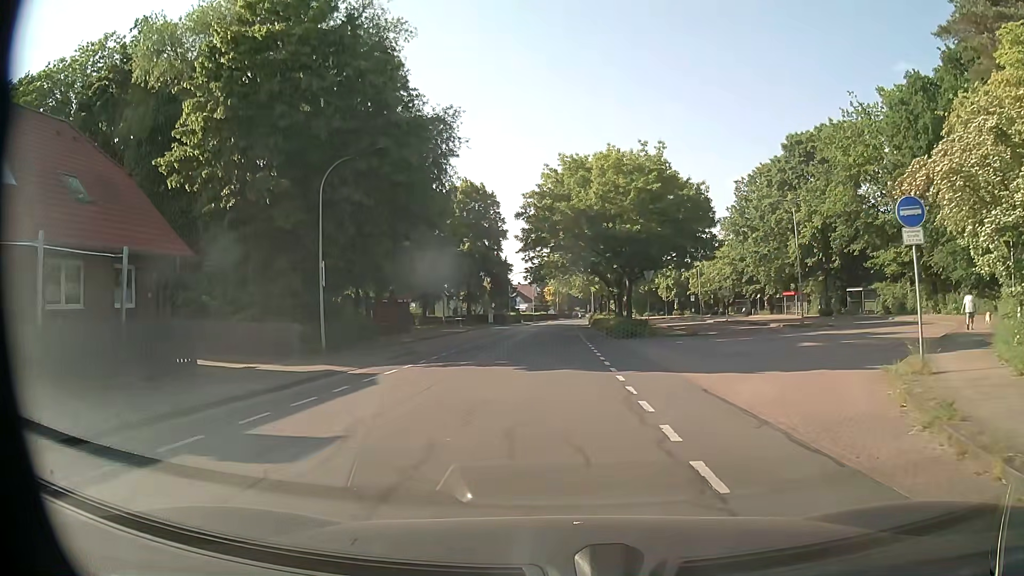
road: unclassified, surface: asphalt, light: Day
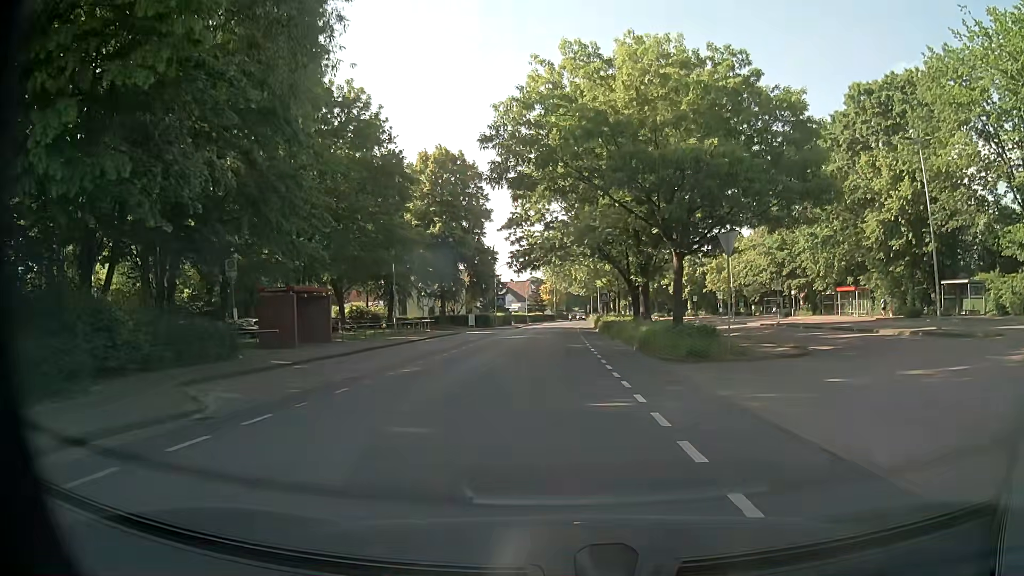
(-0.1, +18.2) m; 0°
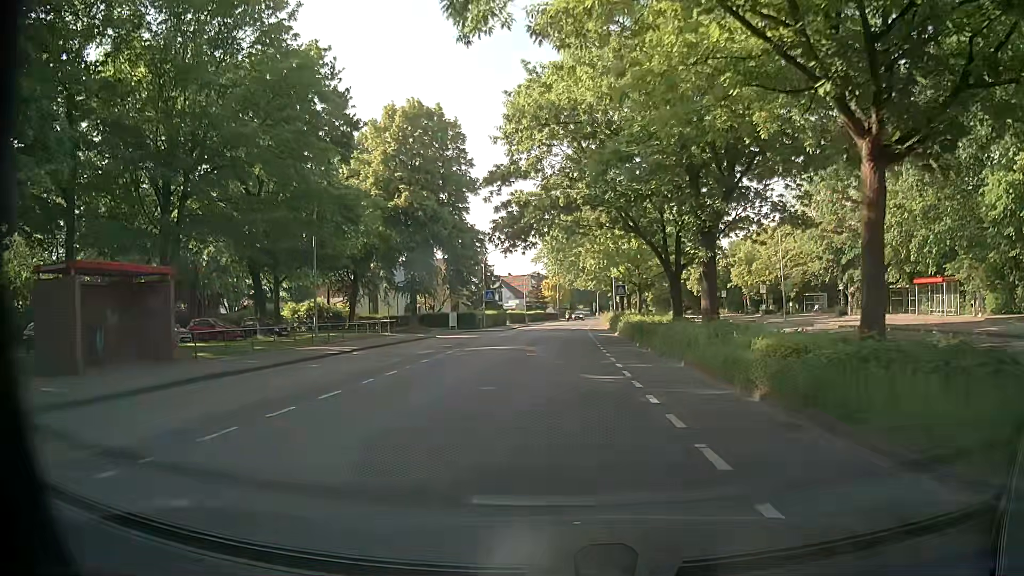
(-0.1, +15.6) m; 0°
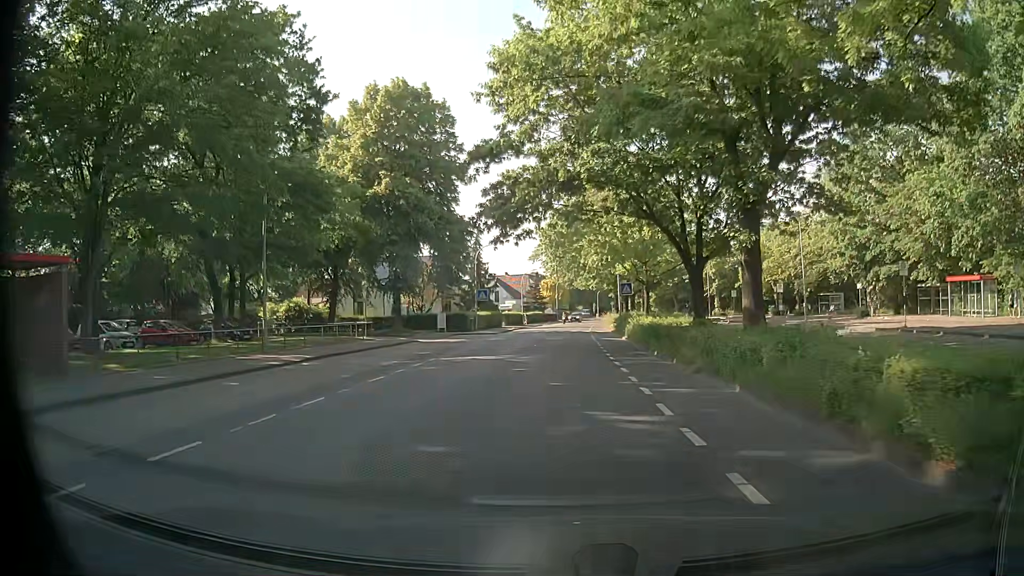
(0.0, +5.3) m; -1°
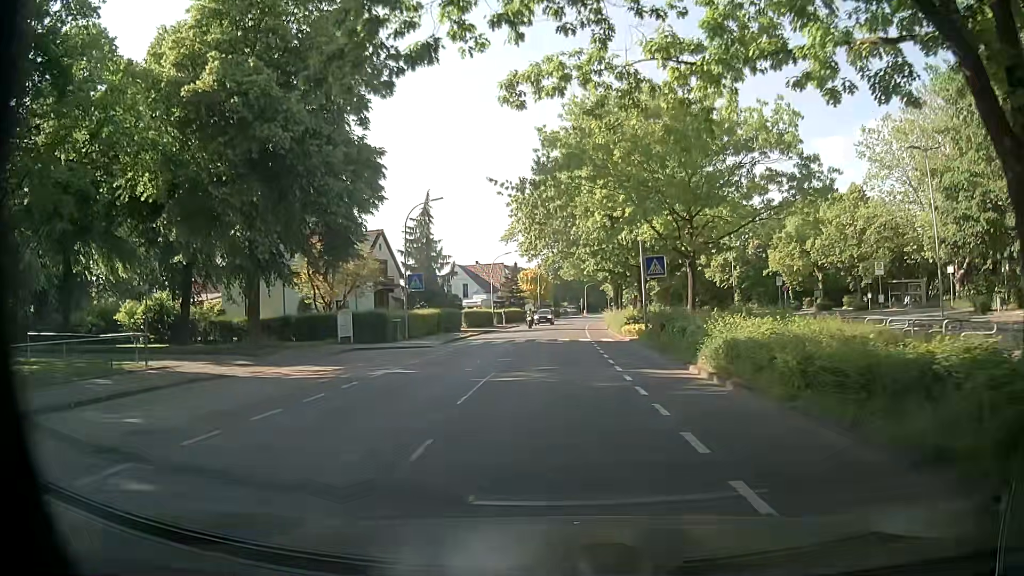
(+0.3, +21.6) m; +1°
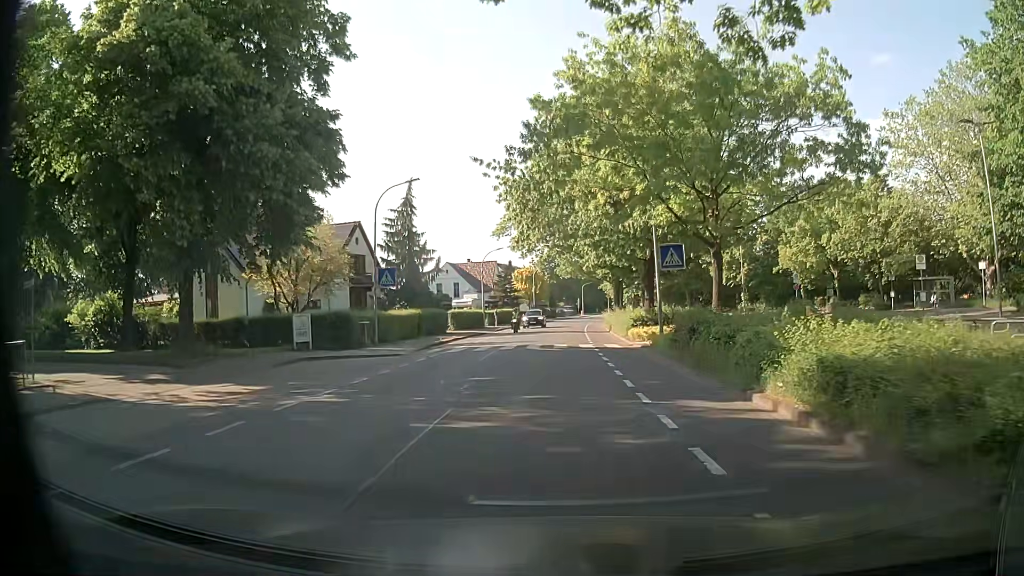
(+0.1, +5.2) m; +1°
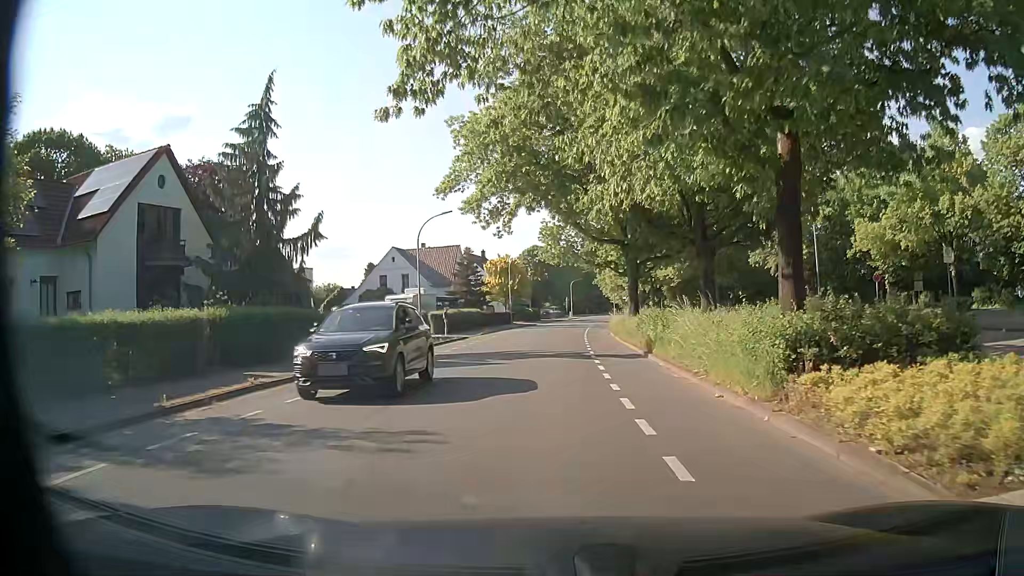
(+0.3, +23.7) m; +1°
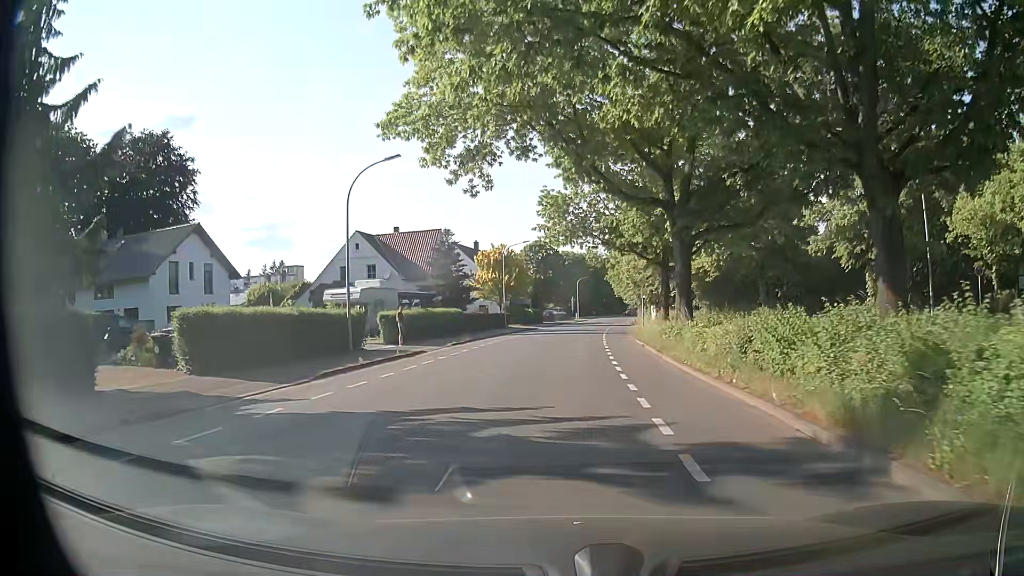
(+0.1, +14.7) m; 0°
(0, +10) (0, +20) (+1, +30) (+2, +40) (+2, +50) (+3, +60) (+5, +70) (+6, +80) (+7, +90) (+9, +100) m
